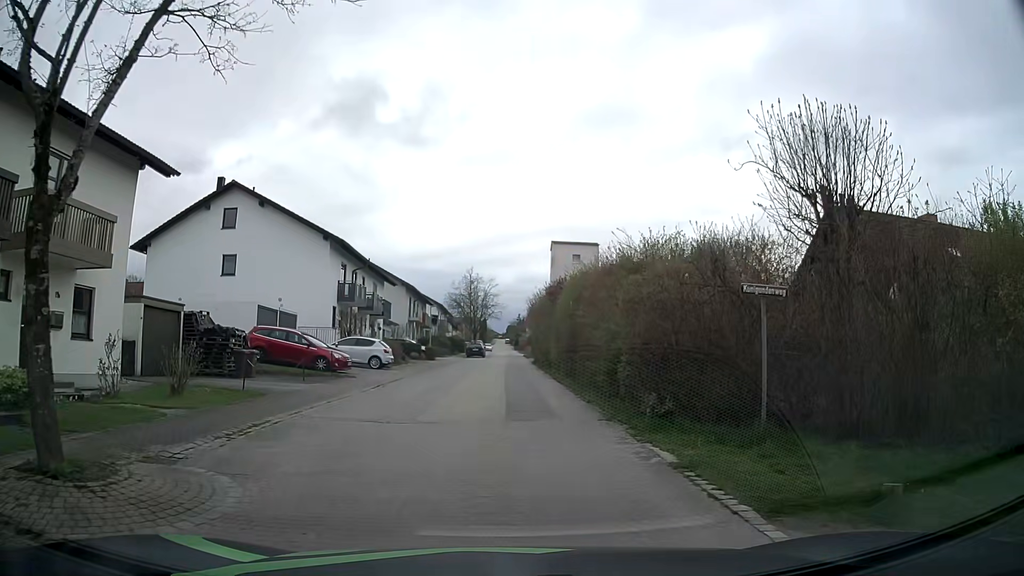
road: residential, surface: asphalt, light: Day
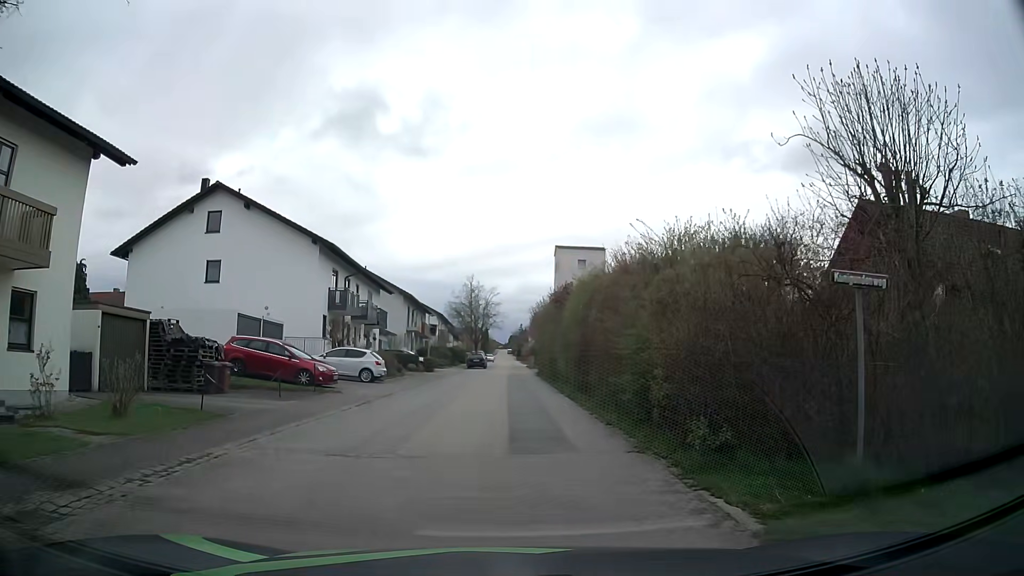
(0.0, +2.6) m; -1°
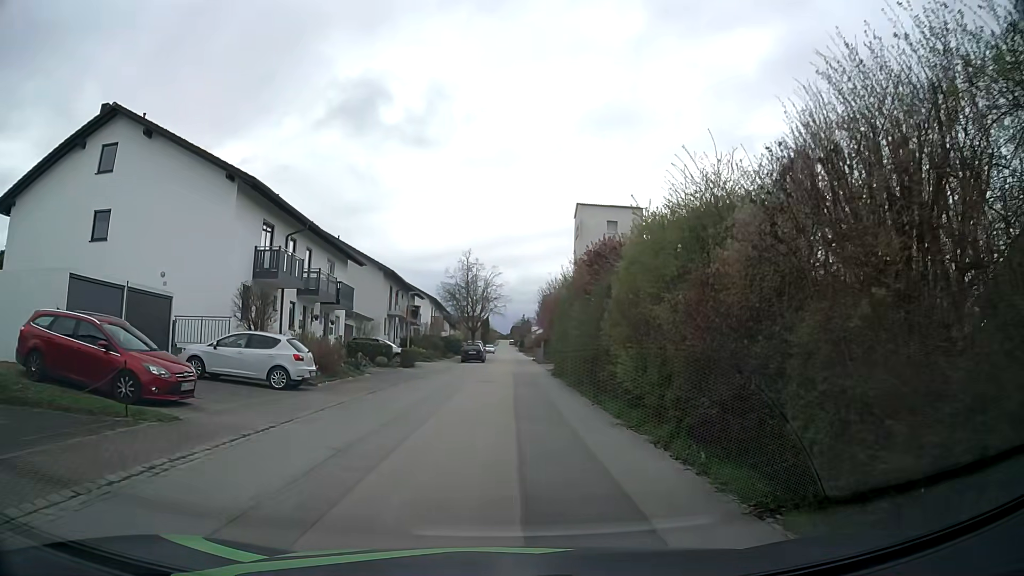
(+0.1, +12.0) m; +2°
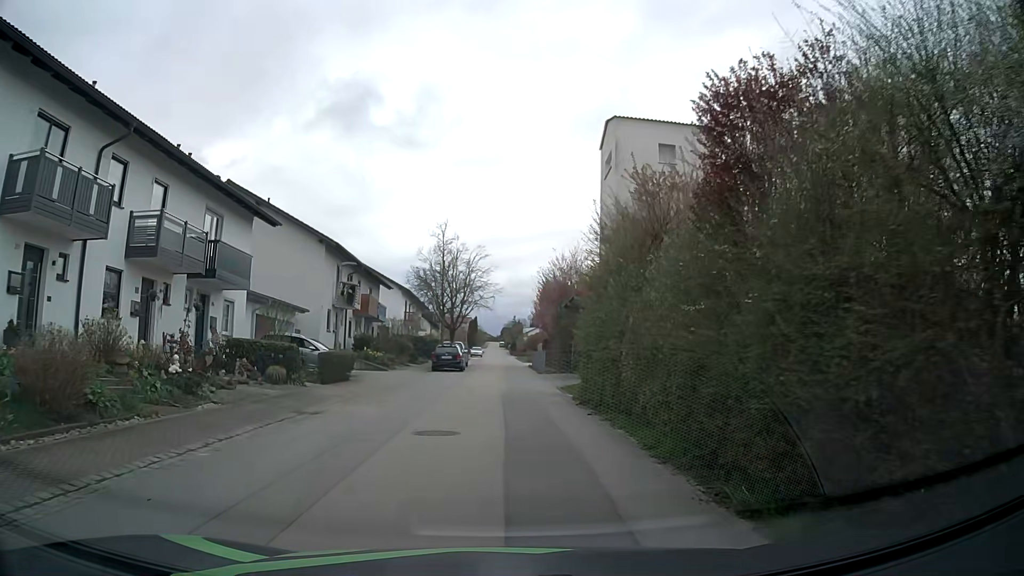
(0.0, +14.4) m; 0°
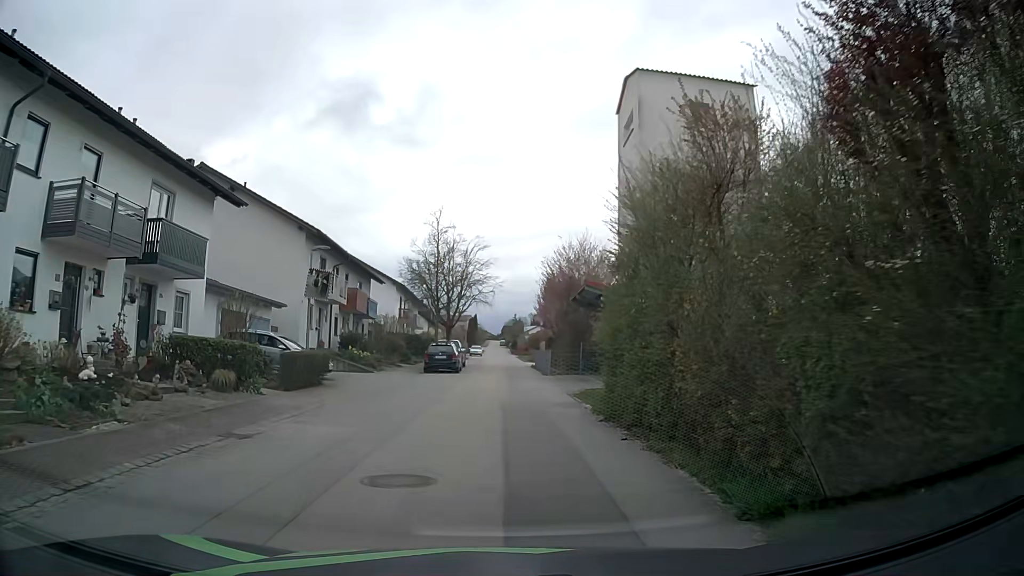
(0.0, +3.9) m; 0°
(0, +10) (0, +20) (0, +30) (0, +40) (0, +50) (0, +60) (0, +70) (0, +80) (-1, +90) (-1, +100) m
